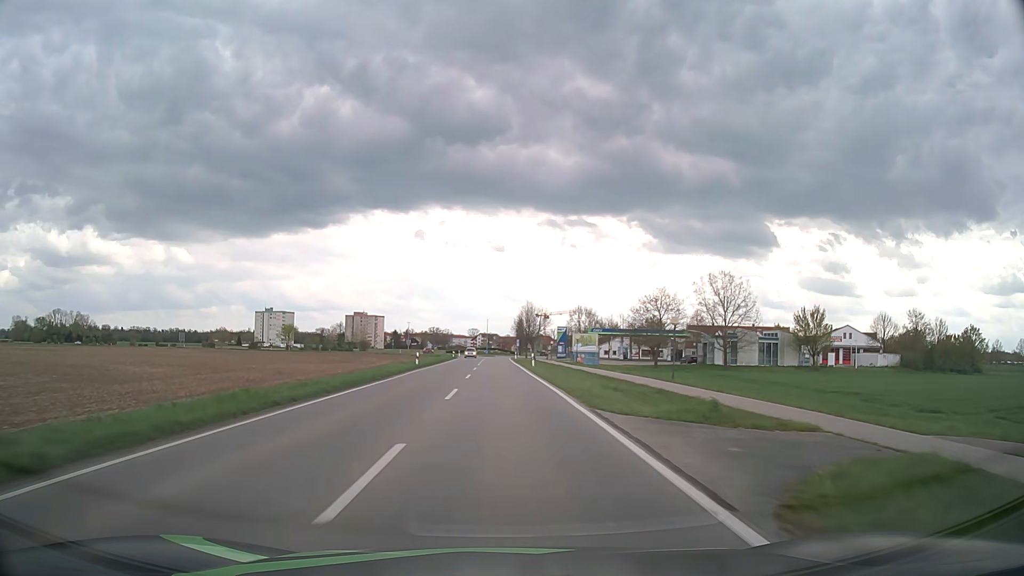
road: tertiary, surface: asphalt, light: Day
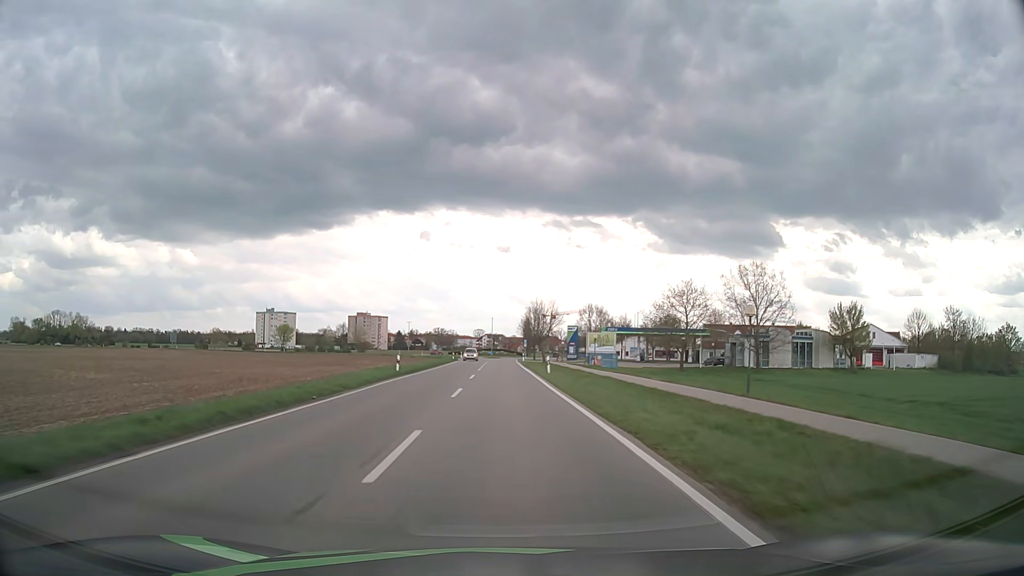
(-0.1, +10.5) m; -1°
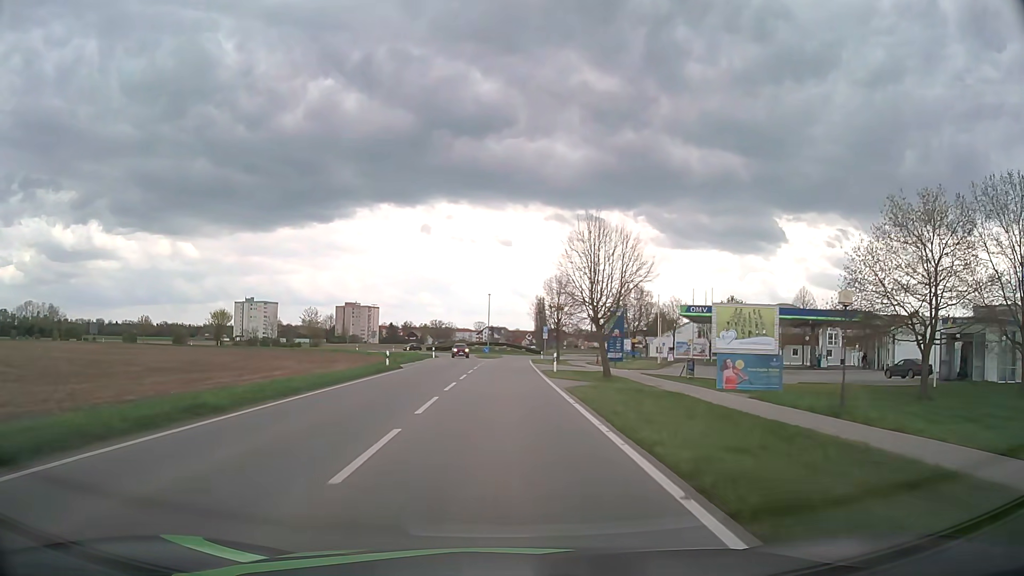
(-0.2, +49.5) m; 0°
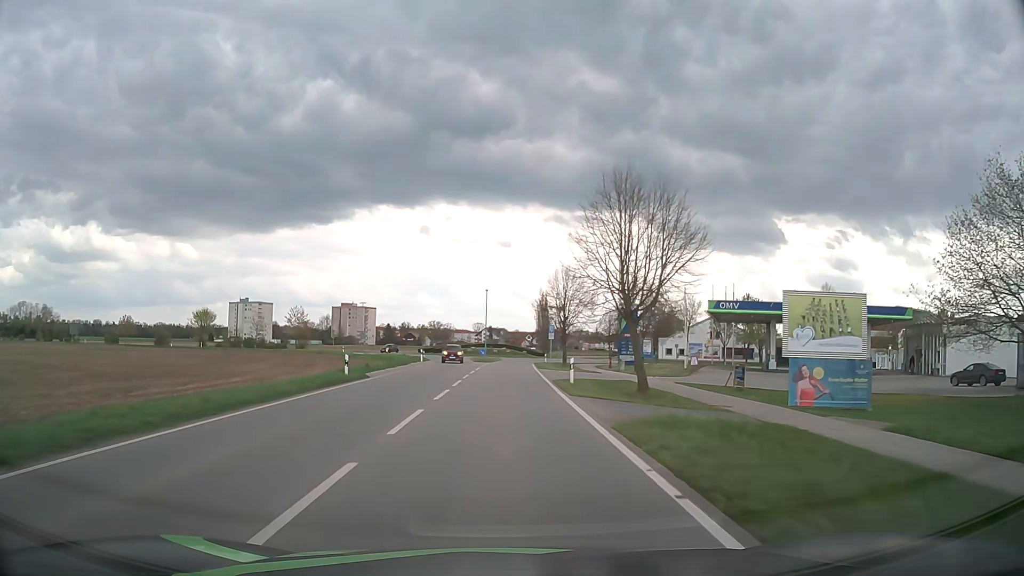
(0.0, +9.2) m; 0°
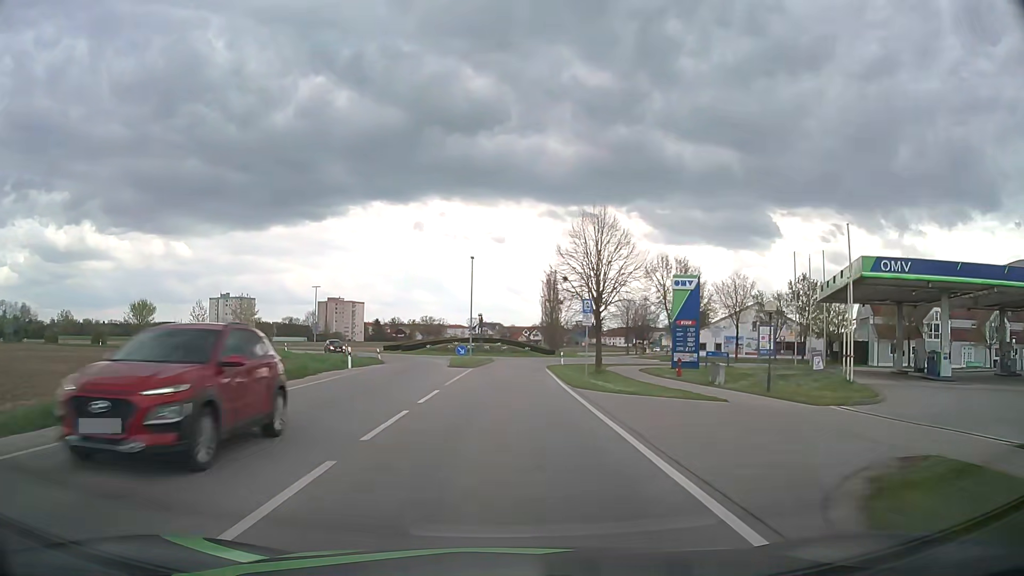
(+0.1, +26.0) m; 0°
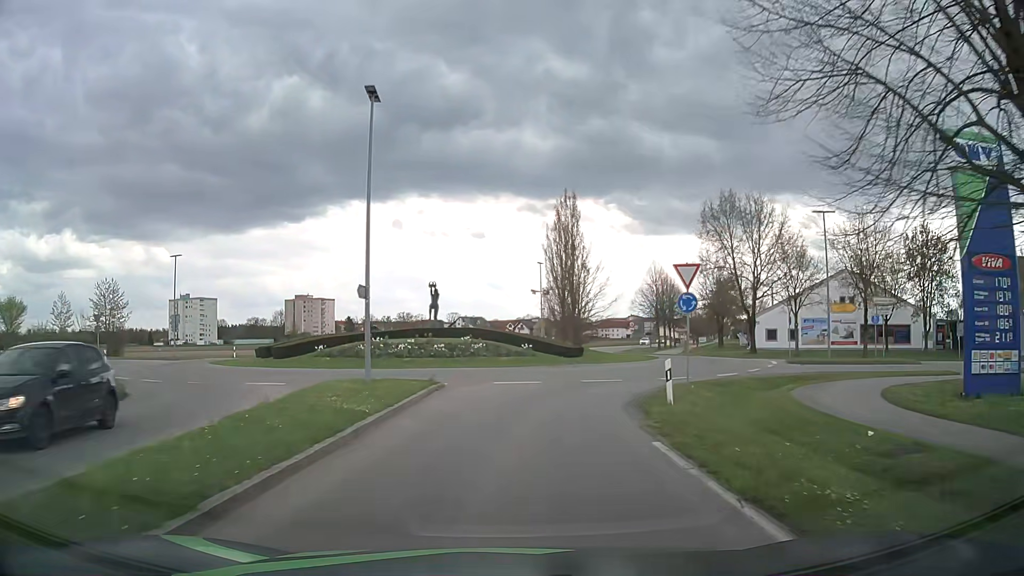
(+0.5, +35.1) m; +2°
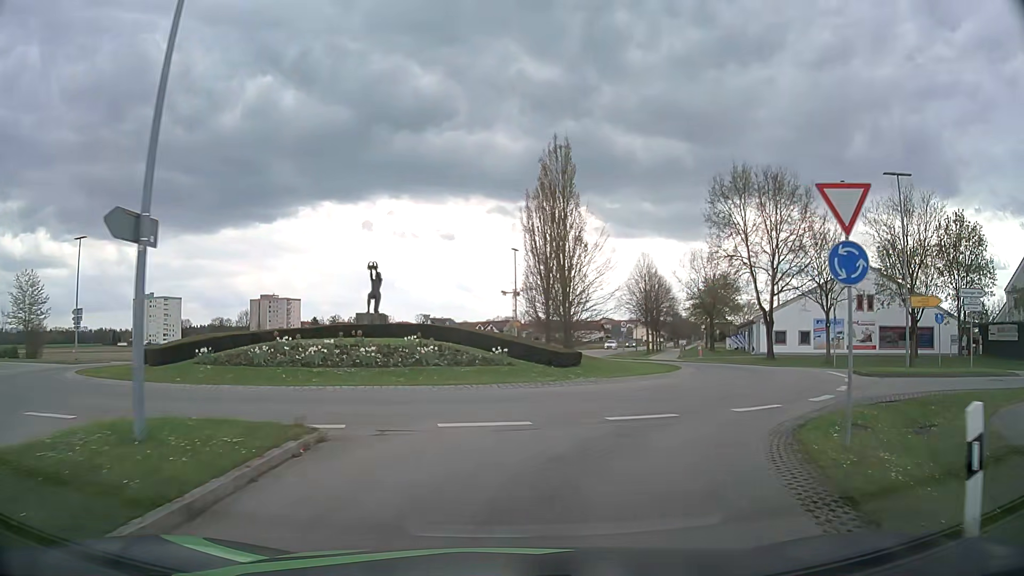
(+0.1, +10.3) m; +2°
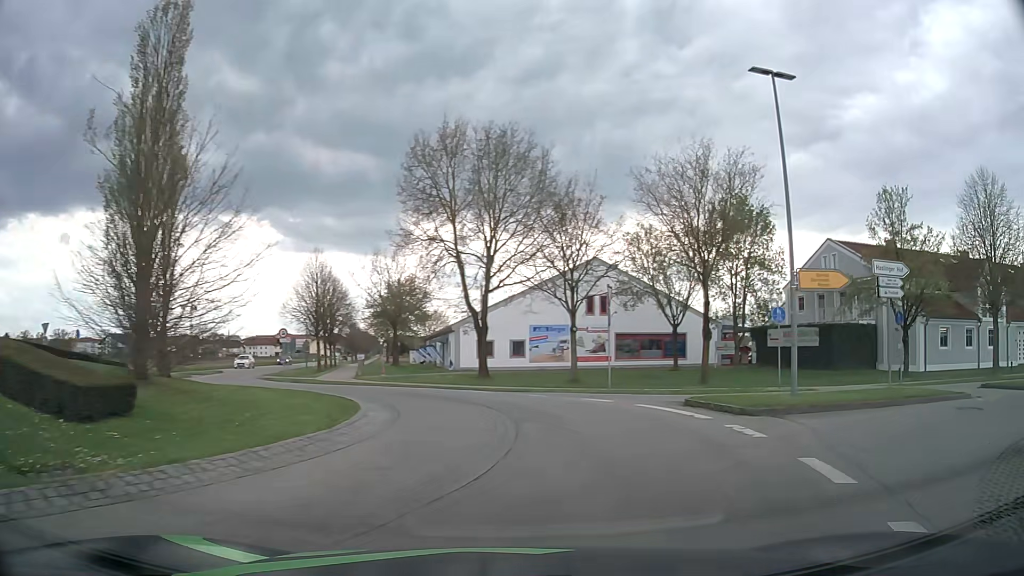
(+2.5, +13.2) m; +26°
(+1, +10) (0, +20) (-6, +28) (-13, +35) (-17, +44) (-19, +54) (-22, +63) (-23, +73) (-25, +83) (-27, +93) m
